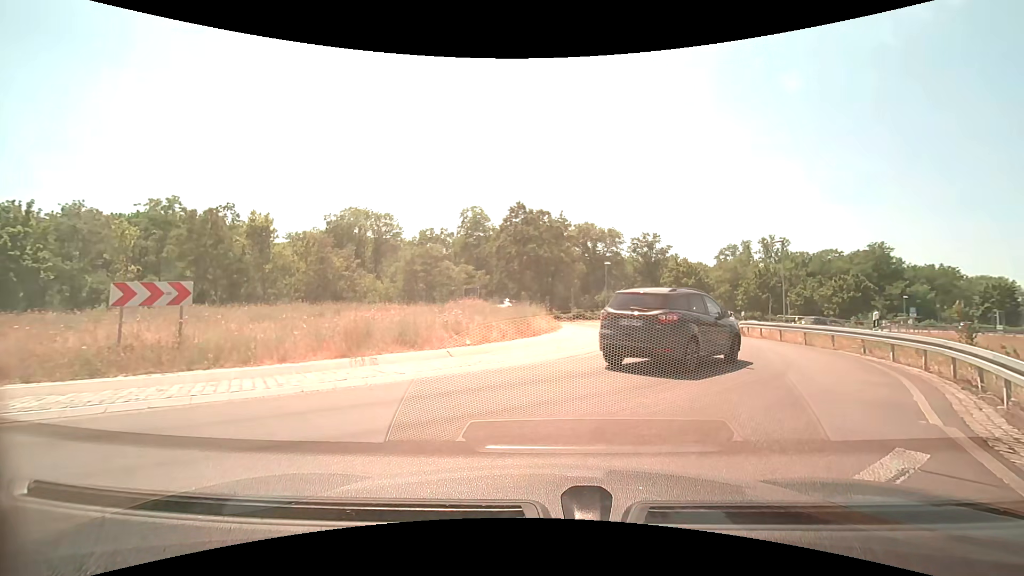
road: motorway_link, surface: asphalt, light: Day
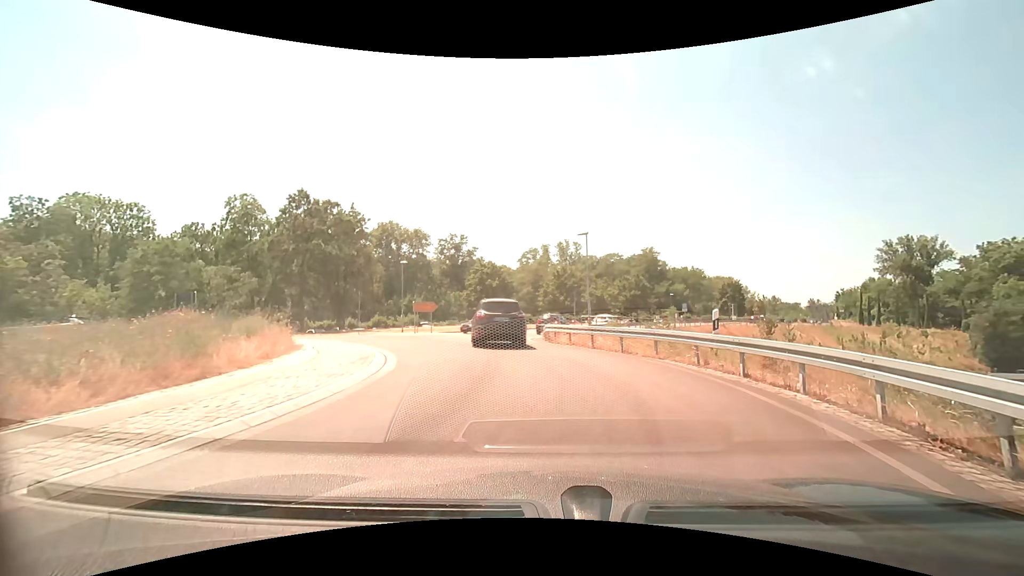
(+1.3, +6.8) m; +21°
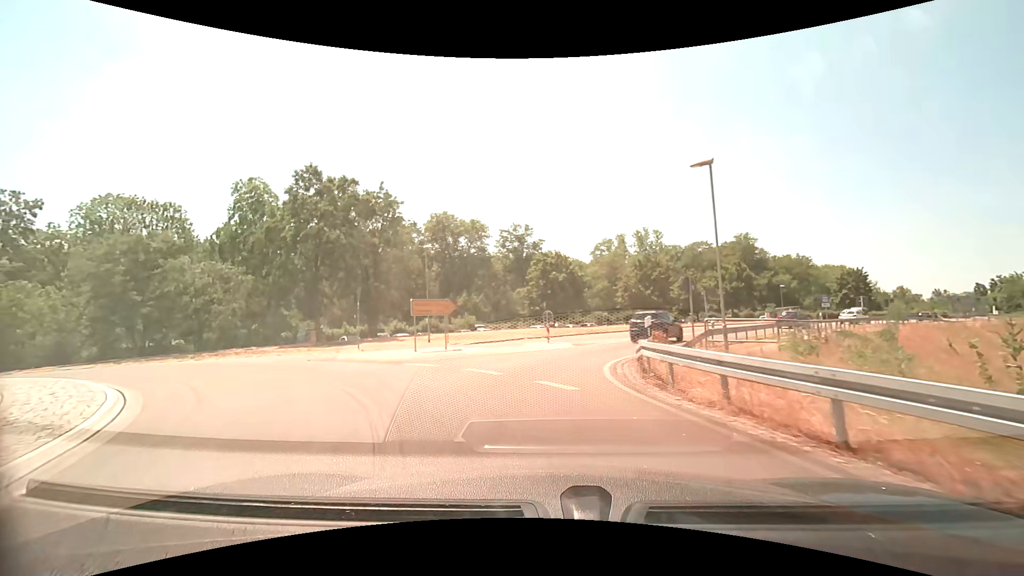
(-0.4, +12.9) m; -10°
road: primary
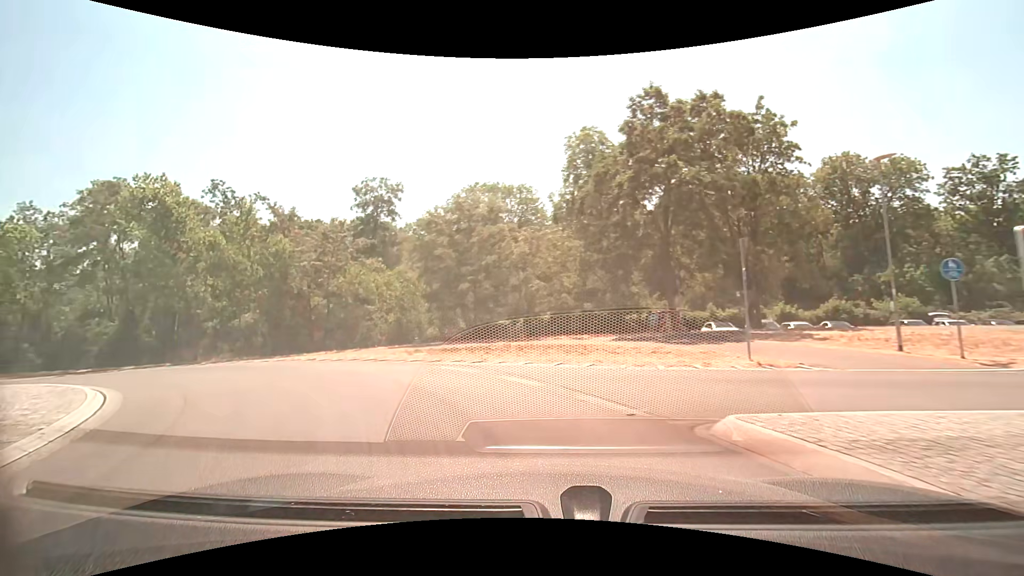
(-4.1, +12.4) m; -41°
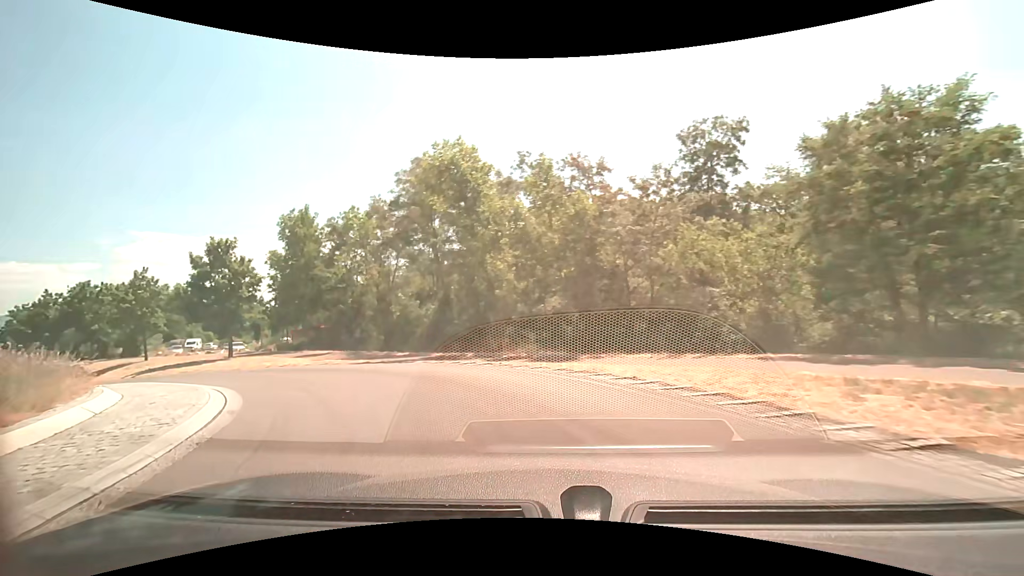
(-3.0, +9.4) m; -36°
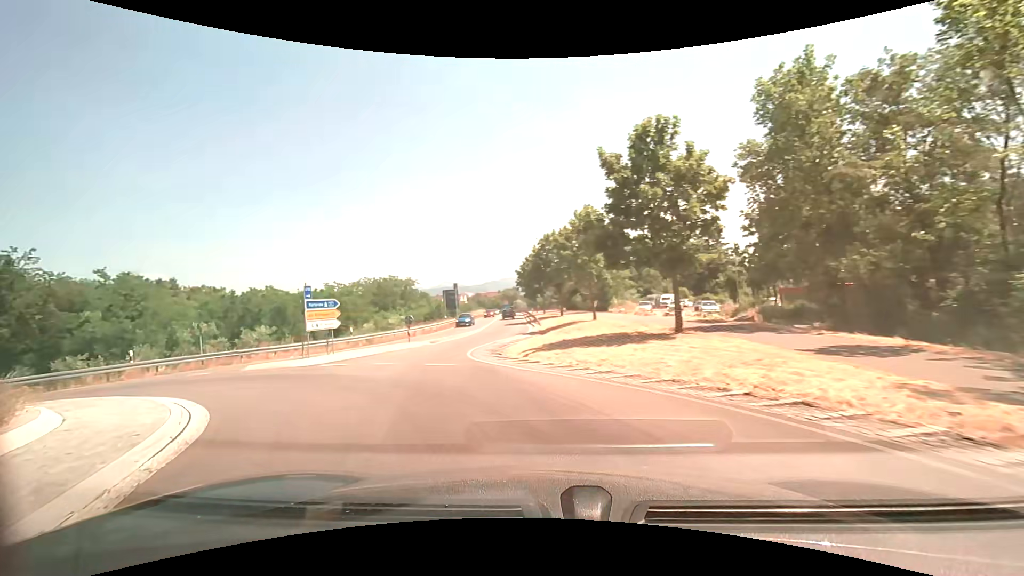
(-7.4, +16.6) m; -51°
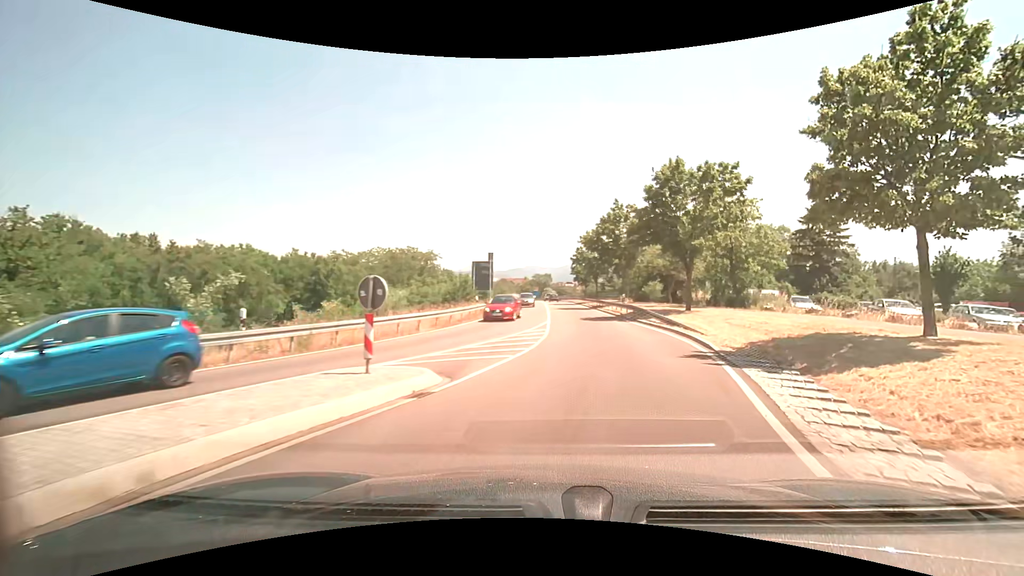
(-4.8, +21.9) m; -1°
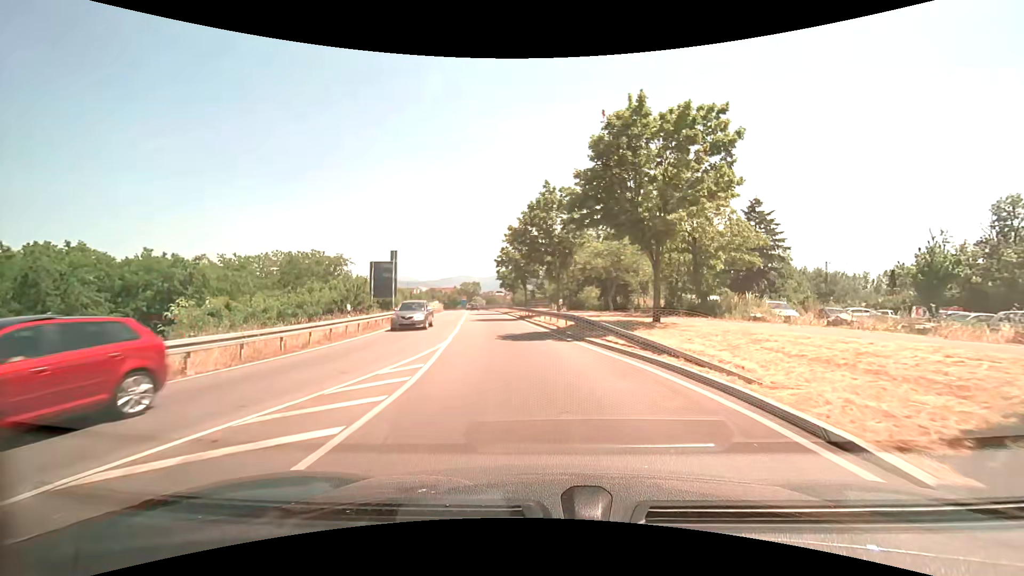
(+0.8, +10.1) m; +7°
(0, +10) (-2, +20) (-3, +30) (-4, +40) (-6, +50) (-7, +59) (-9, +69) (-11, +79) (-12, +89) (-14, +99) m
